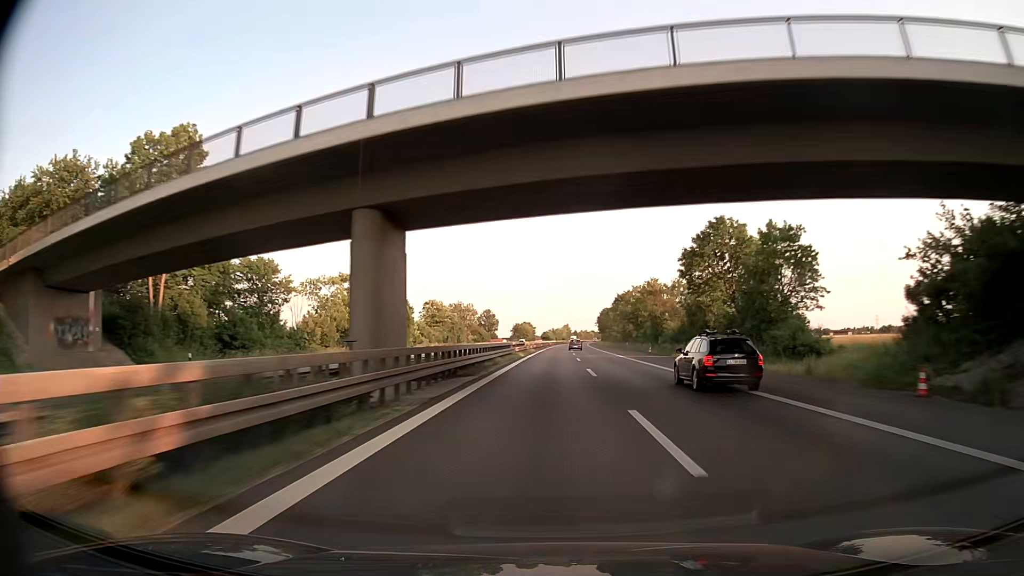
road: trunk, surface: asphalt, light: Day
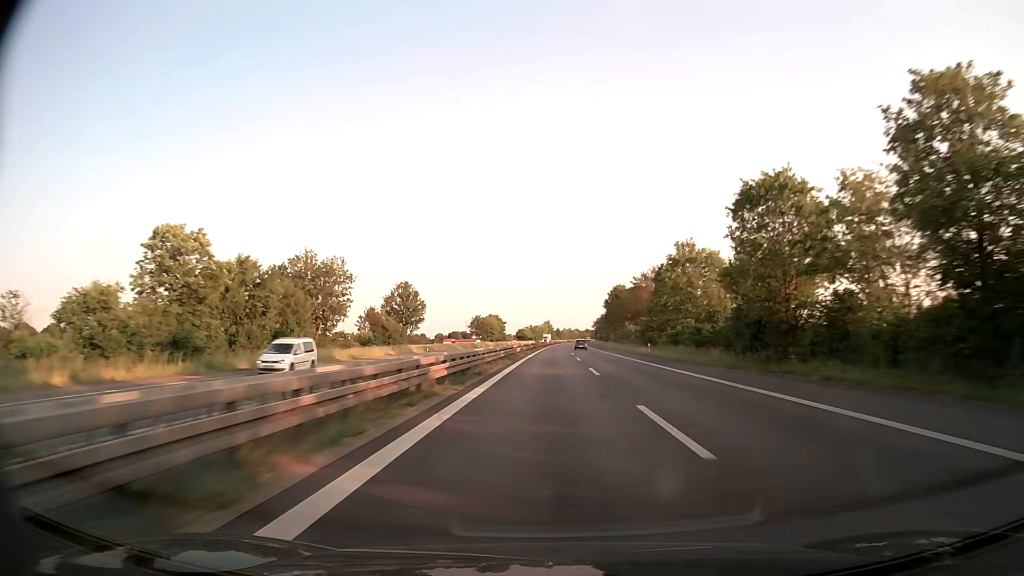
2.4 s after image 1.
(+1.5, +89.7) m; +2°
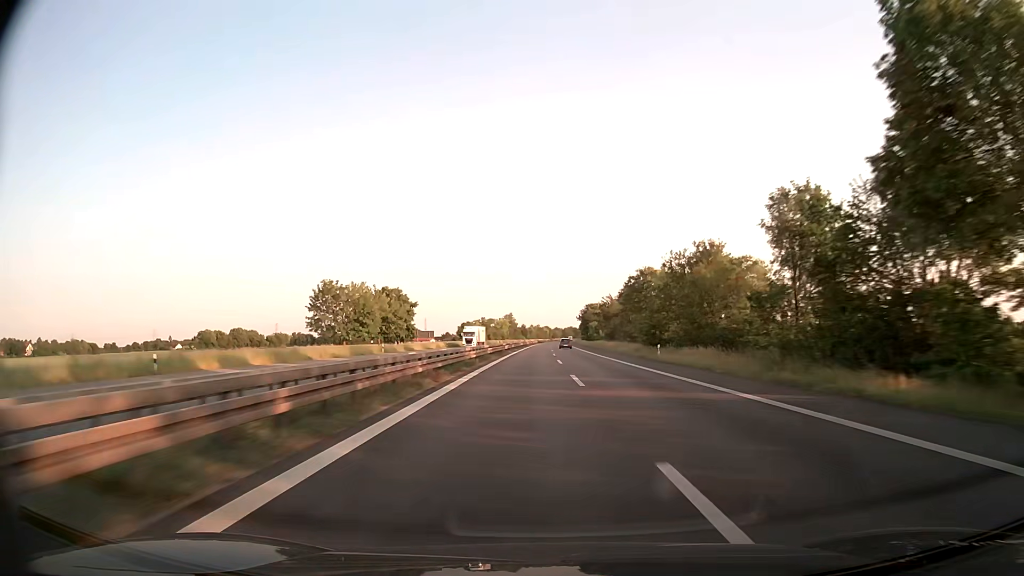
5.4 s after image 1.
(+2.2, +115.0) m; +3°
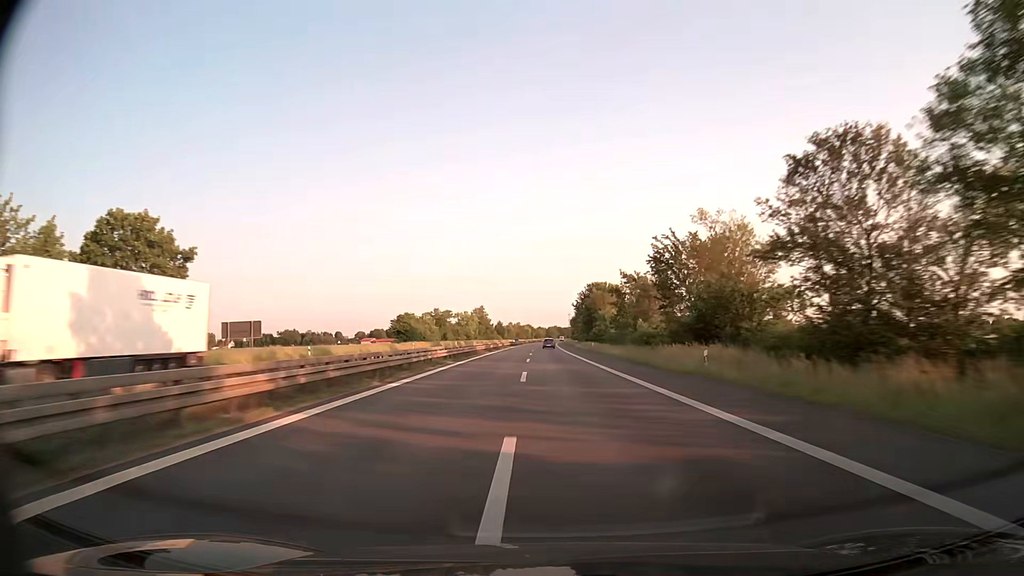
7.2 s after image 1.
(+1.1, +70.4) m; +1°
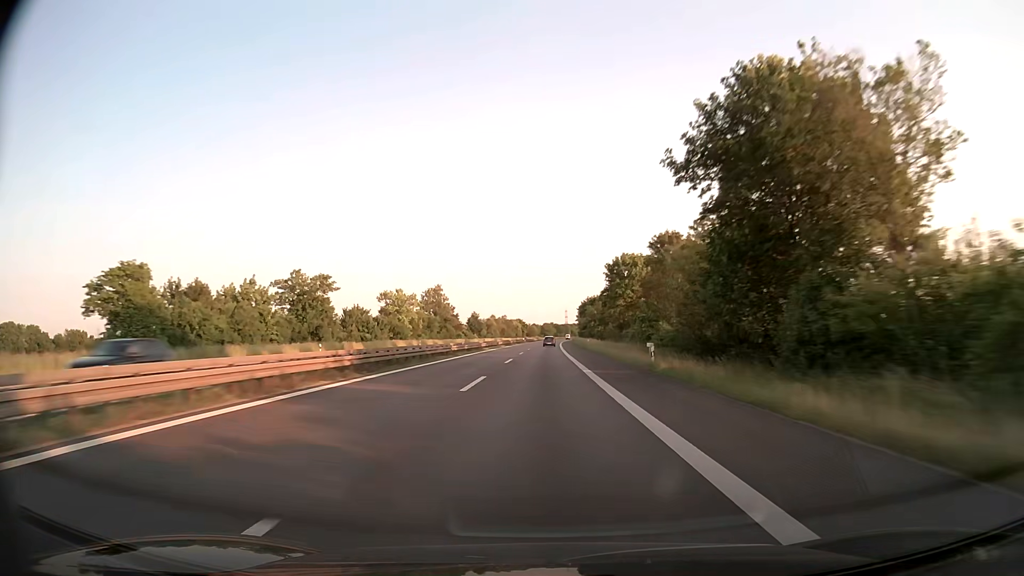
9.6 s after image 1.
(+0.5, +94.9) m; 0°
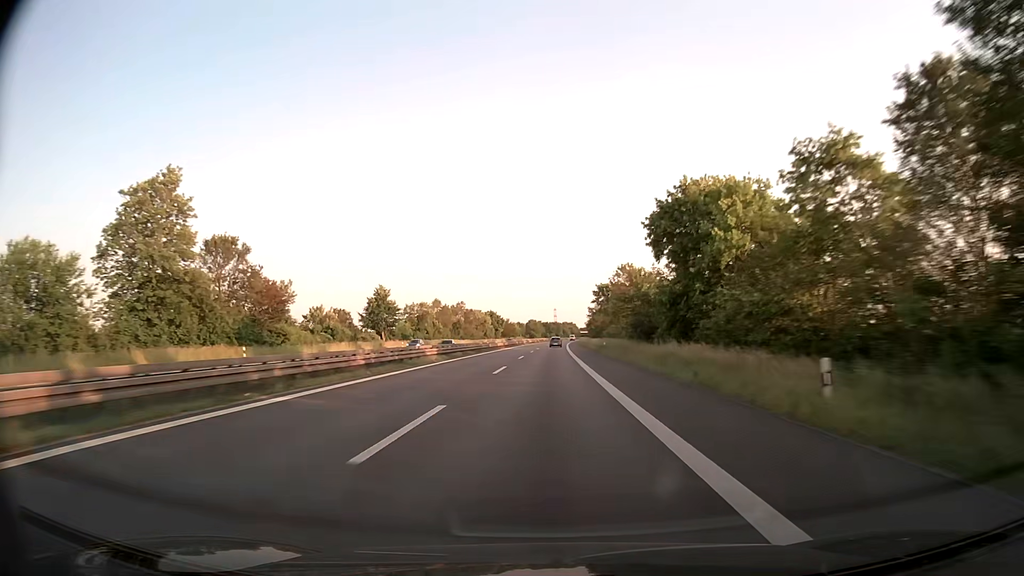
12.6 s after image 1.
(+0.8, +117.9) m; +1°
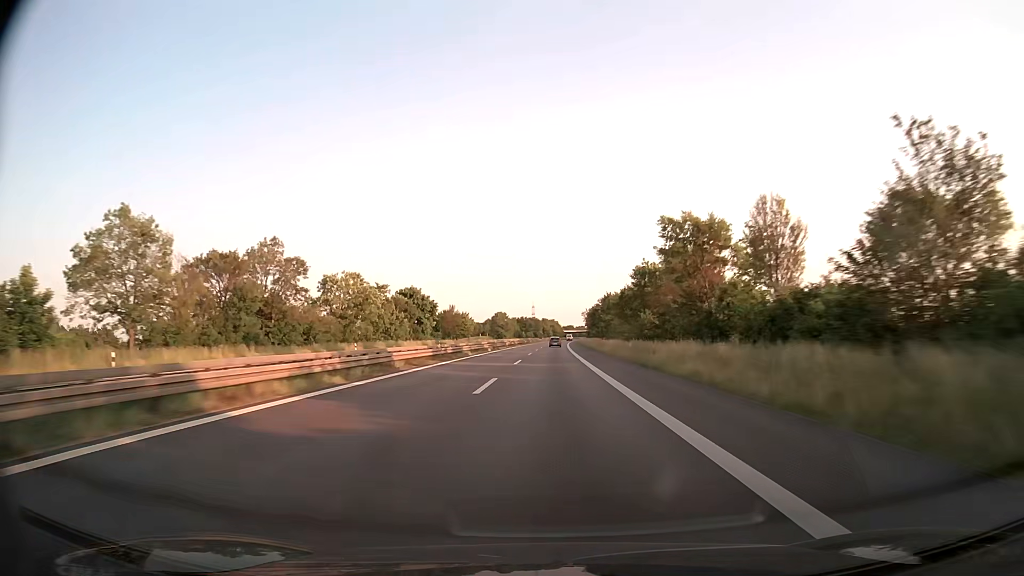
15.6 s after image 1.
(+1.6, +117.4) m; +2°
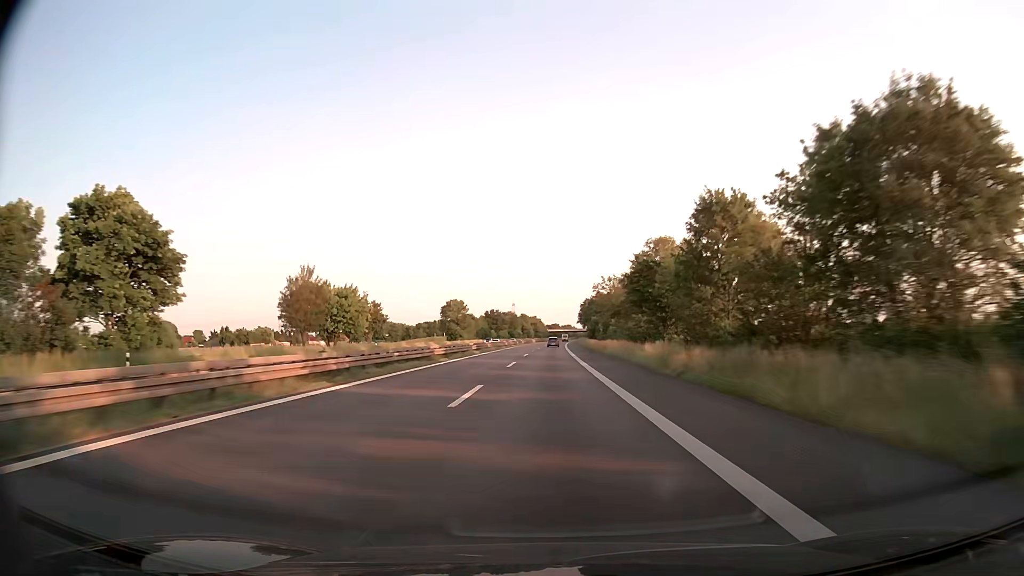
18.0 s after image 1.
(+1.2, +93.2) m; +1°
(0, +10) (0, +20) (0, +30) (0, +40) (0, +50) (0, +60) (+1, +70) (+1, +80) (+1, +90) (+1, +100) m
